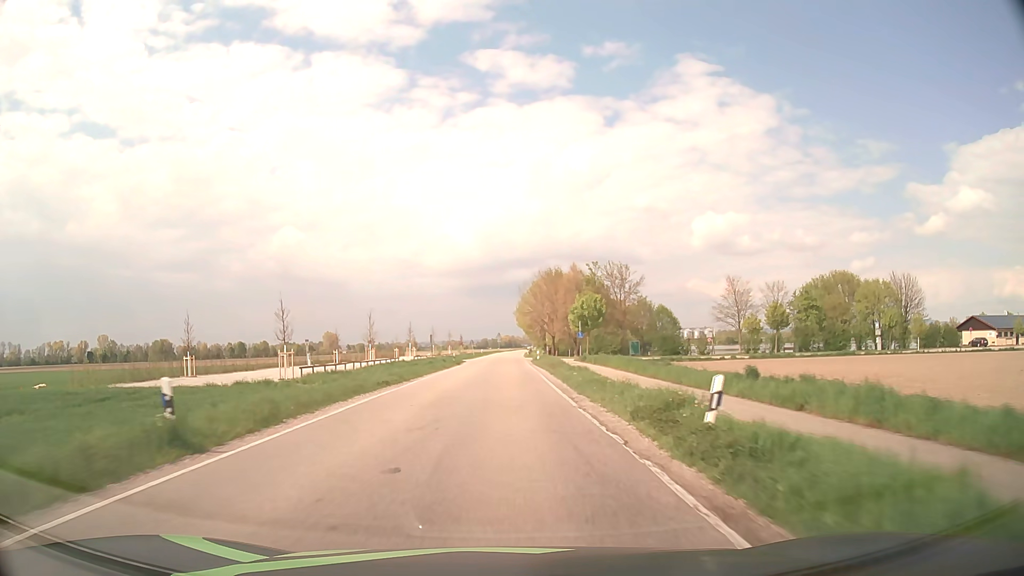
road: secondary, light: Day
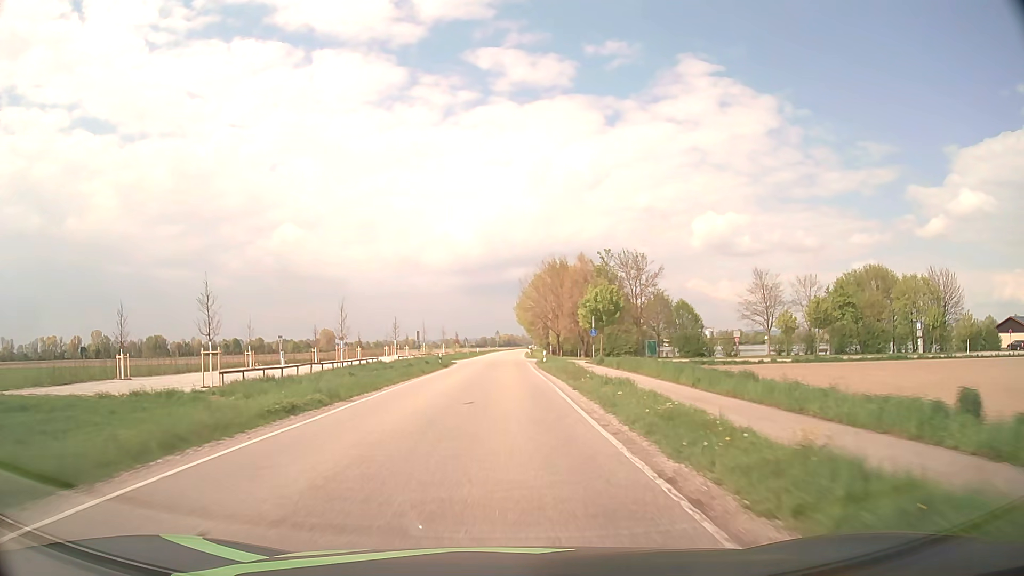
(0.0, +10.6) m; 0°
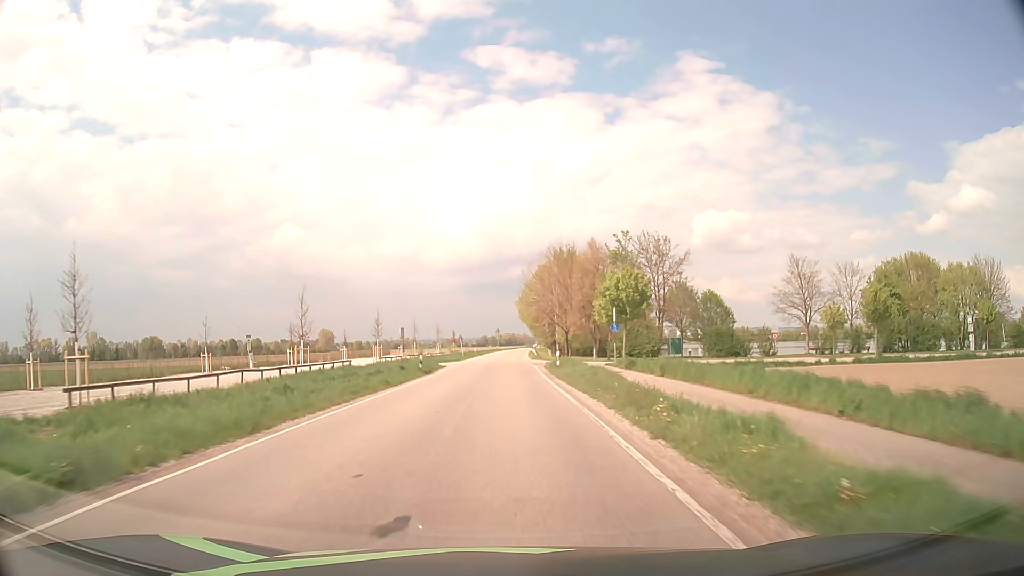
(0.0, +10.7) m; 0°
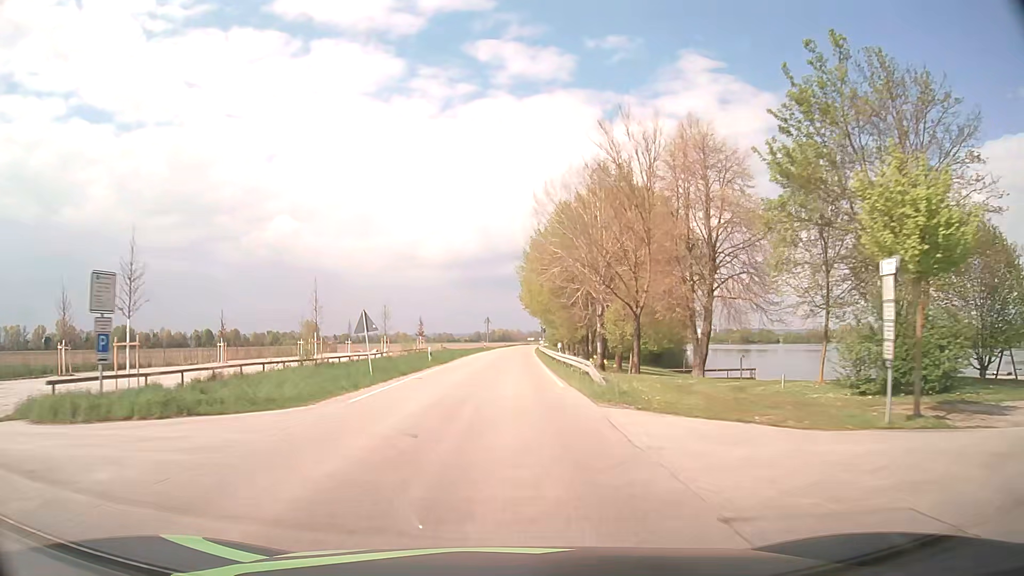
(+0.1, +42.8) m; +1°
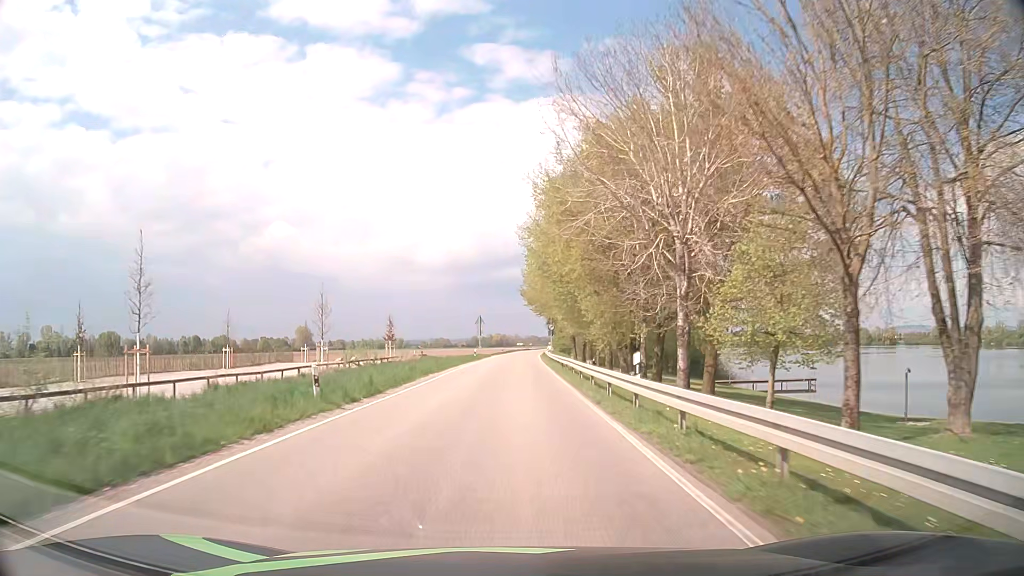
(0.0, +21.4) m; 0°
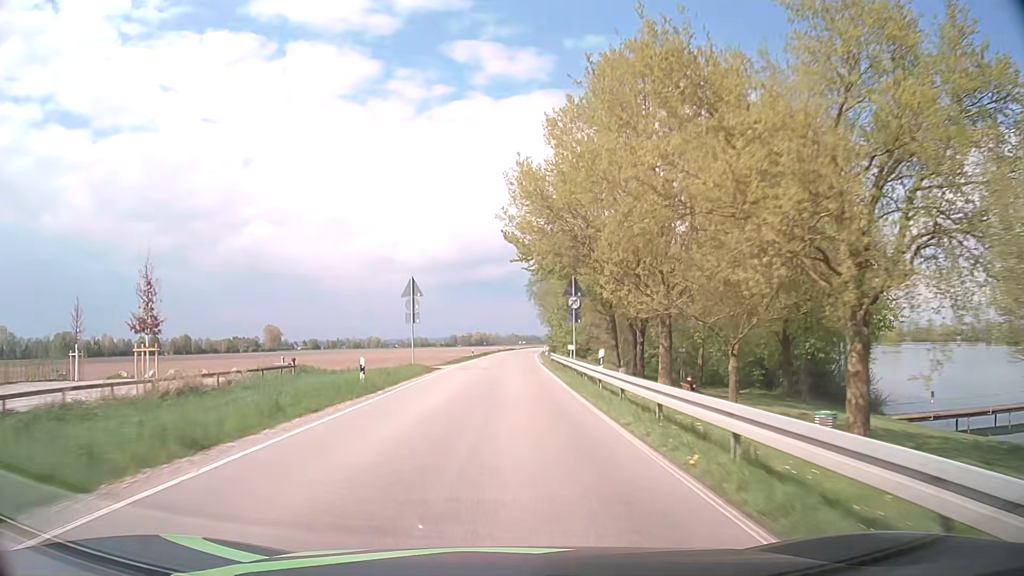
(+0.7, +42.9) m; +2°
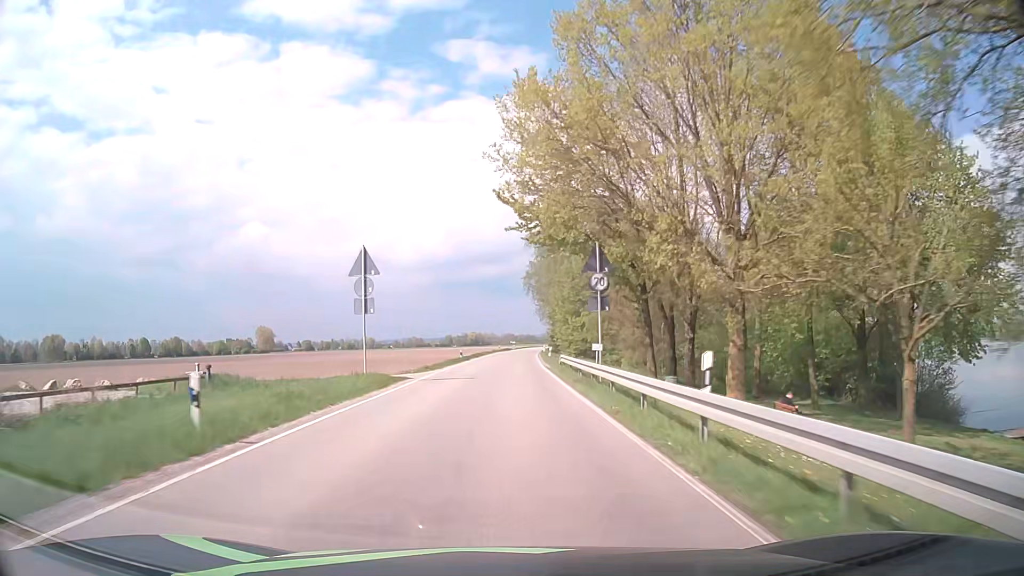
(0.0, +10.8) m; 0°
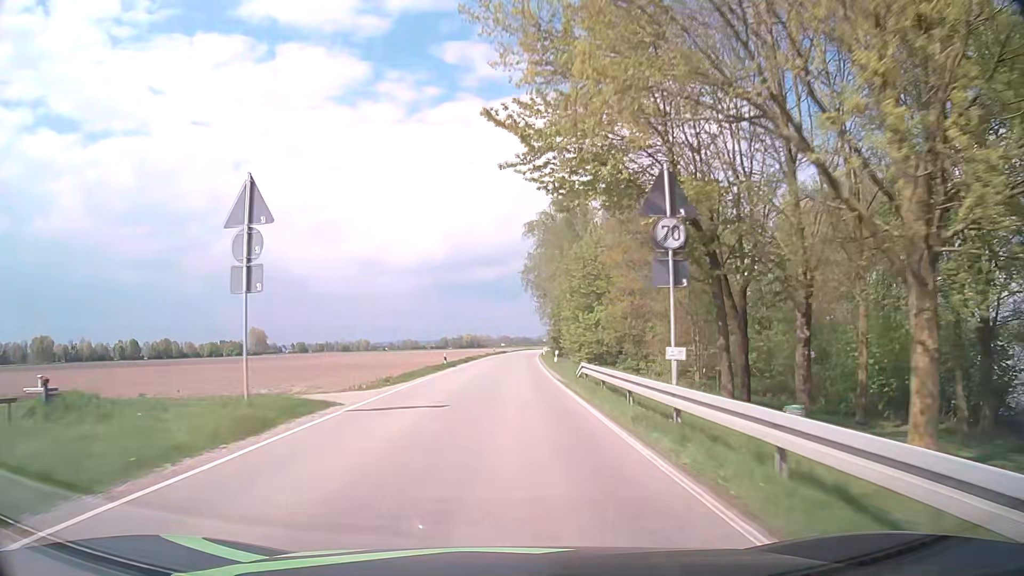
(+0.1, +10.8) m; 0°
(0, +10) (0, +20) (0, +30) (0, +40) (+1, +50) (+1, +60) (+1, +70) (+2, +80) (+2, +90) (+3, +100) m
